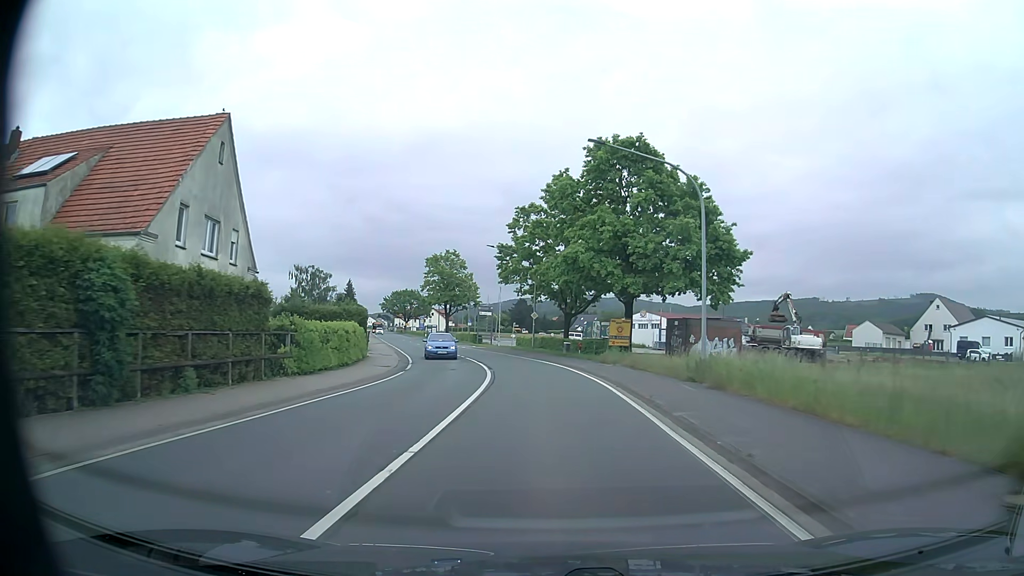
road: primary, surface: asphalt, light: Day
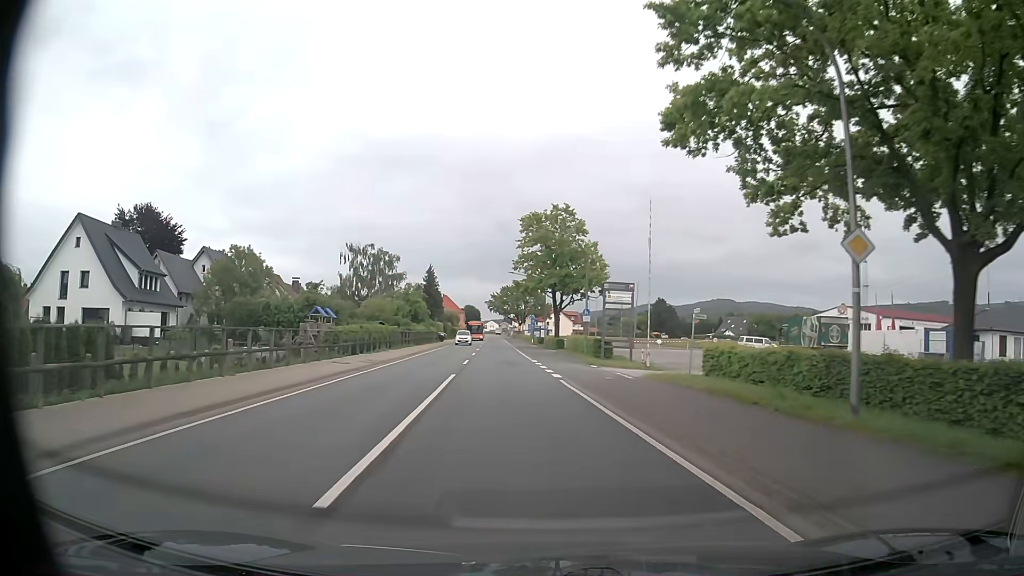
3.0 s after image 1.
(-3.3, +40.2) m; -11°
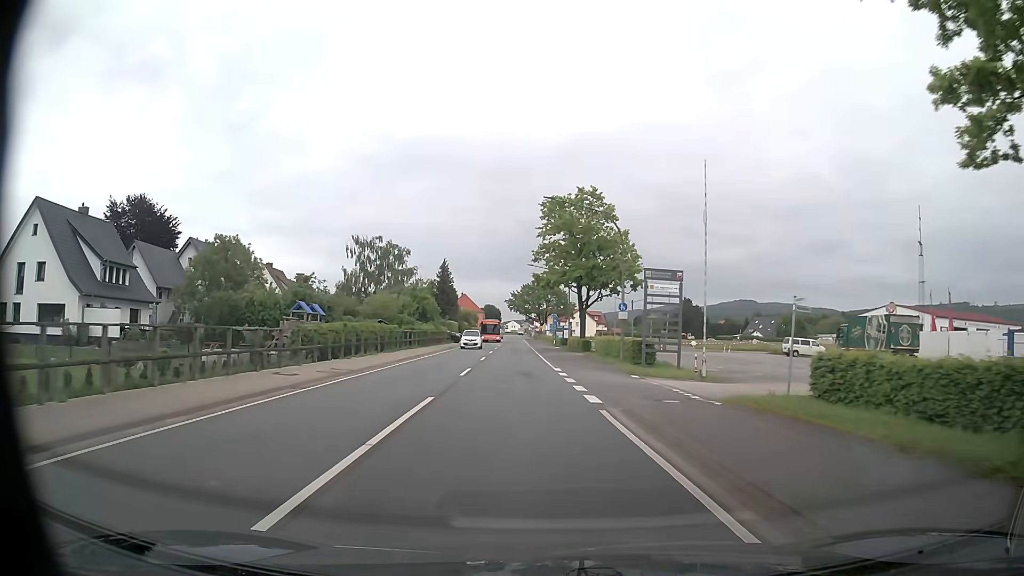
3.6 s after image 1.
(-0.1, +8.1) m; -2°
(0, +10) (-1, +20) (-1, +30) (-2, +40) (-2, +50) (-3, +60) (-4, +70) (-4, +80) (-5, +90) (-5, +100) m
